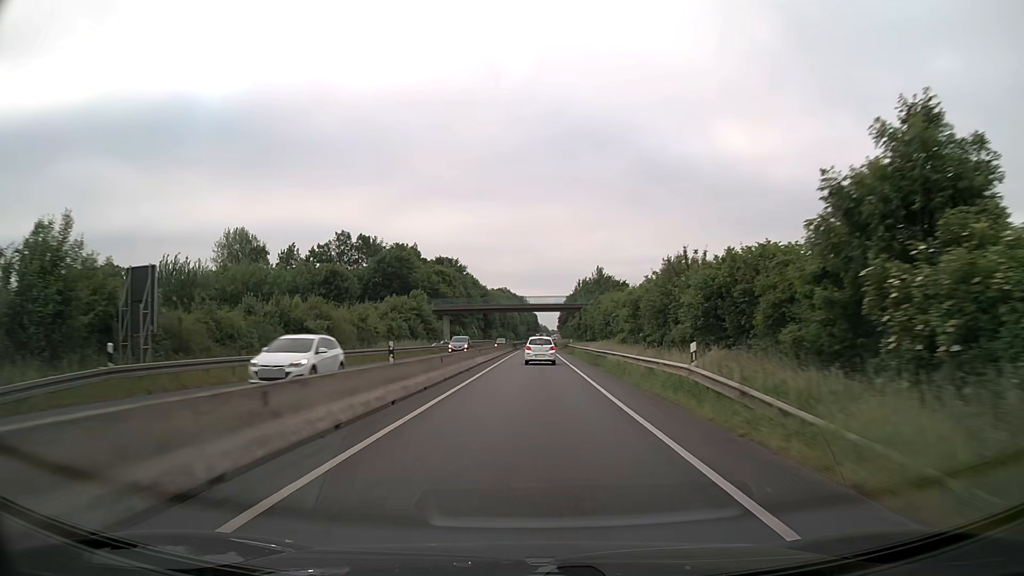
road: trunk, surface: asphalt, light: Day
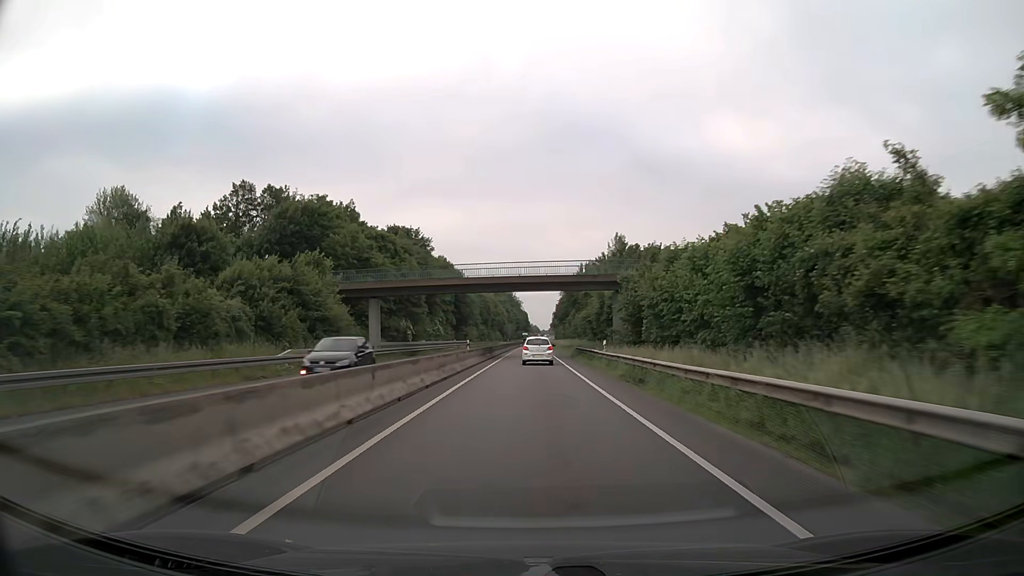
(+0.3, +39.7) m; +1°
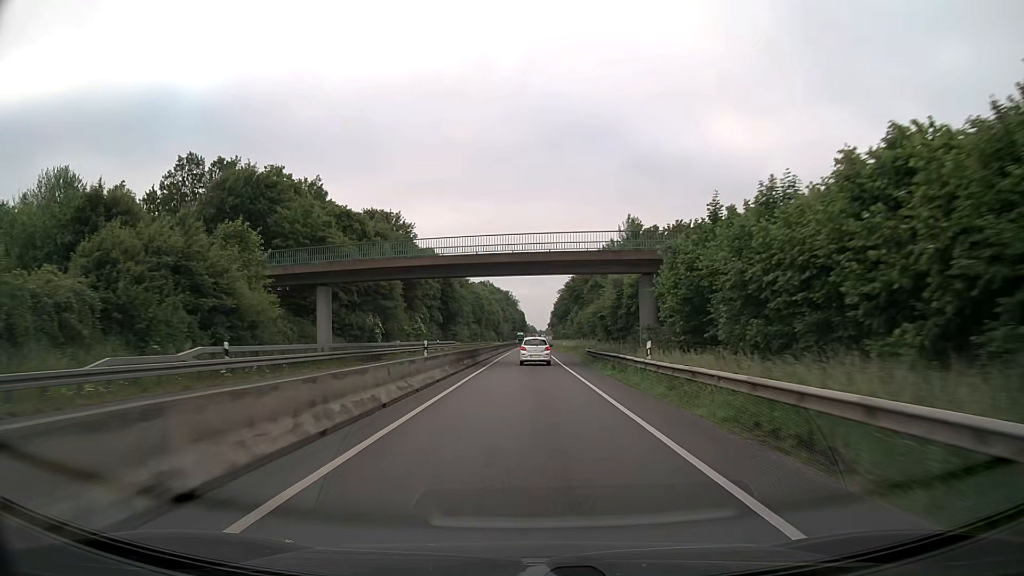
(0.0, +13.3) m; 0°
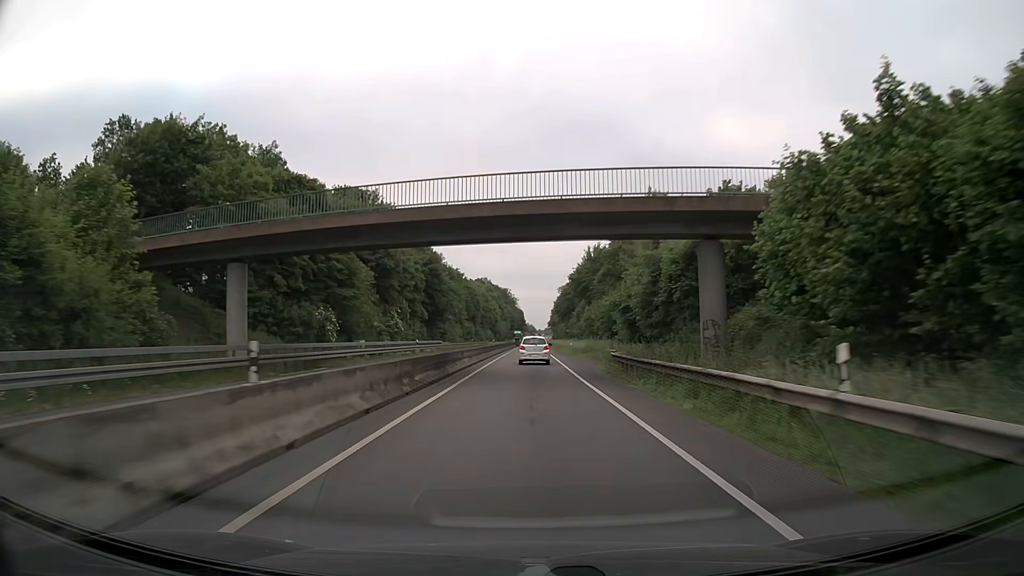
(0.0, +13.3) m; 0°
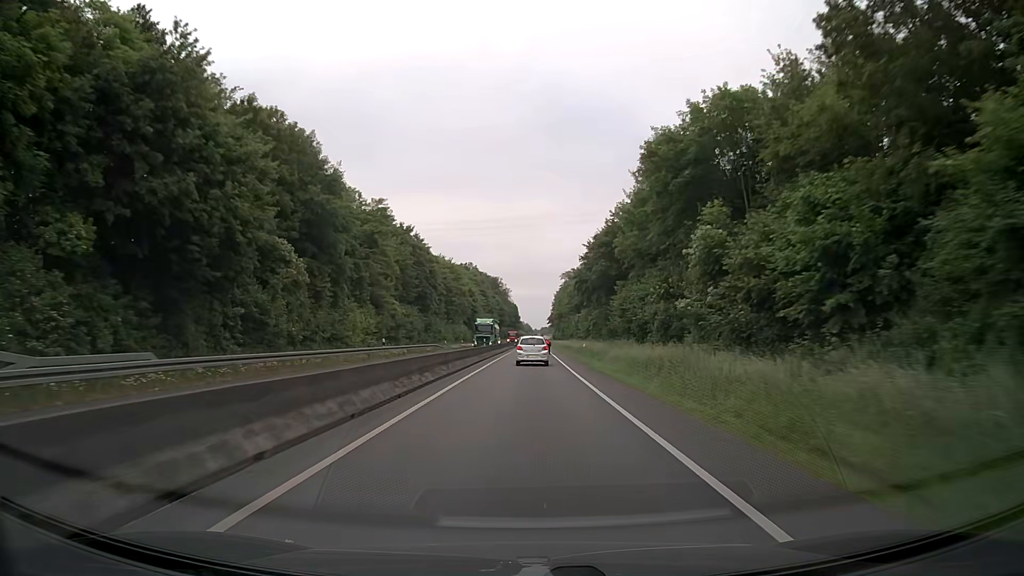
(+0.2, +66.5) m; 0°
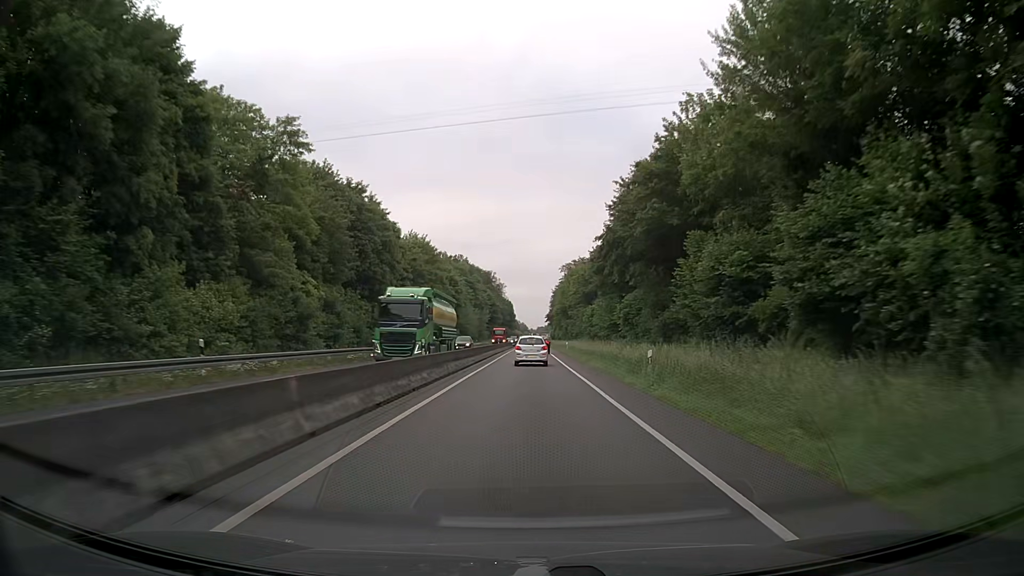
(+0.1, +26.3) m; 0°
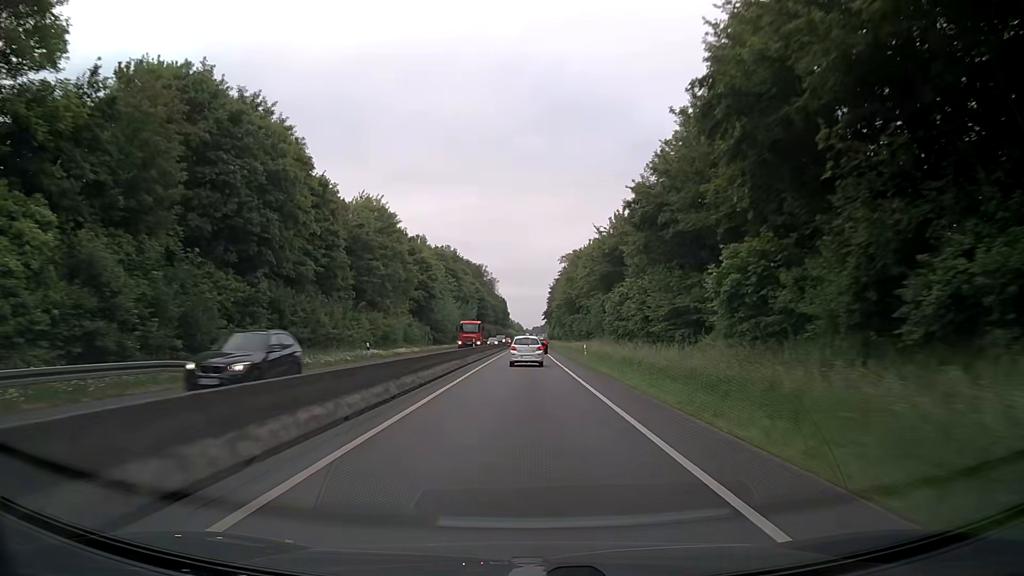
(+0.1, +26.1) m; 0°
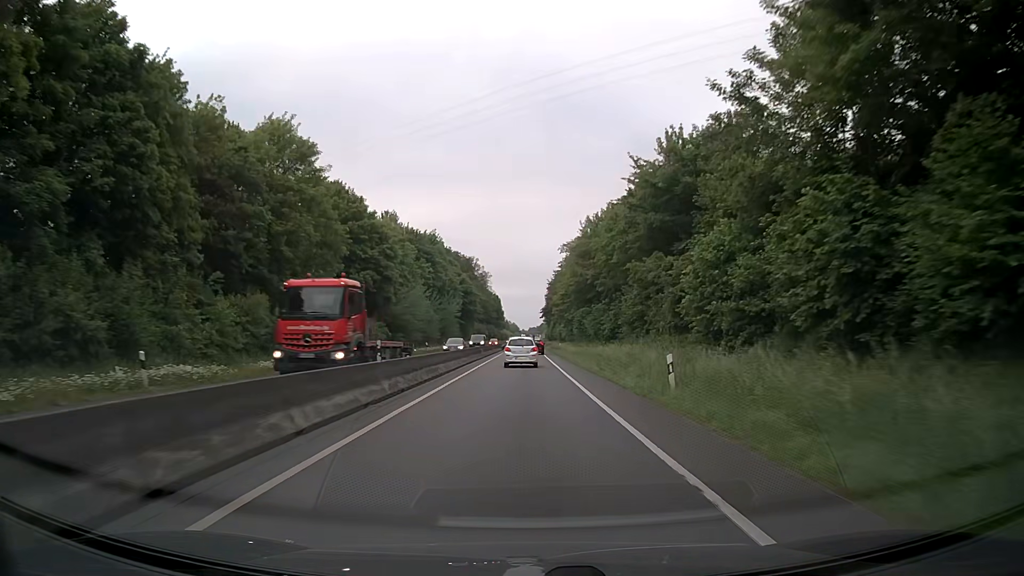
(+0.3, +26.0) m; +1°
(0, +10) (0, +20) (0, +30) (0, +40) (0, +50) (0, +60) (0, +70) (0, +80) (0, +90) (0, +100) m
